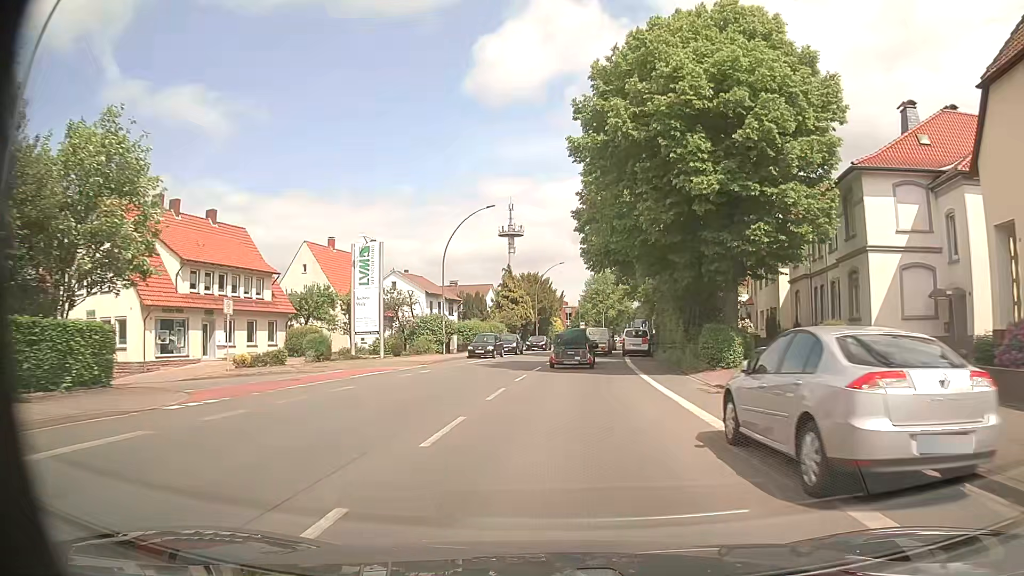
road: primary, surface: asphalt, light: Day
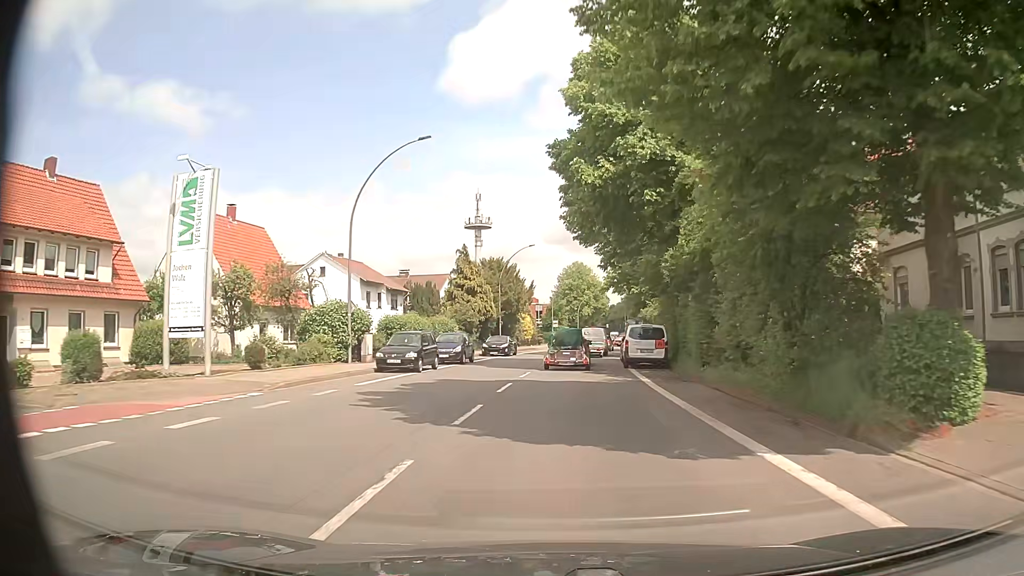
(+0.4, +15.9) m; +3°
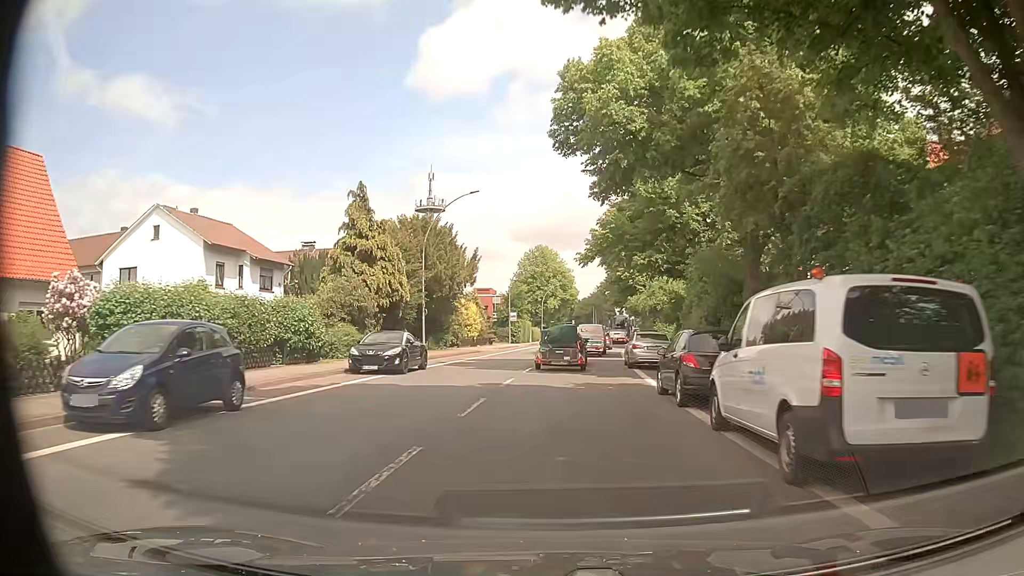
(+0.7, +23.4) m; +2°
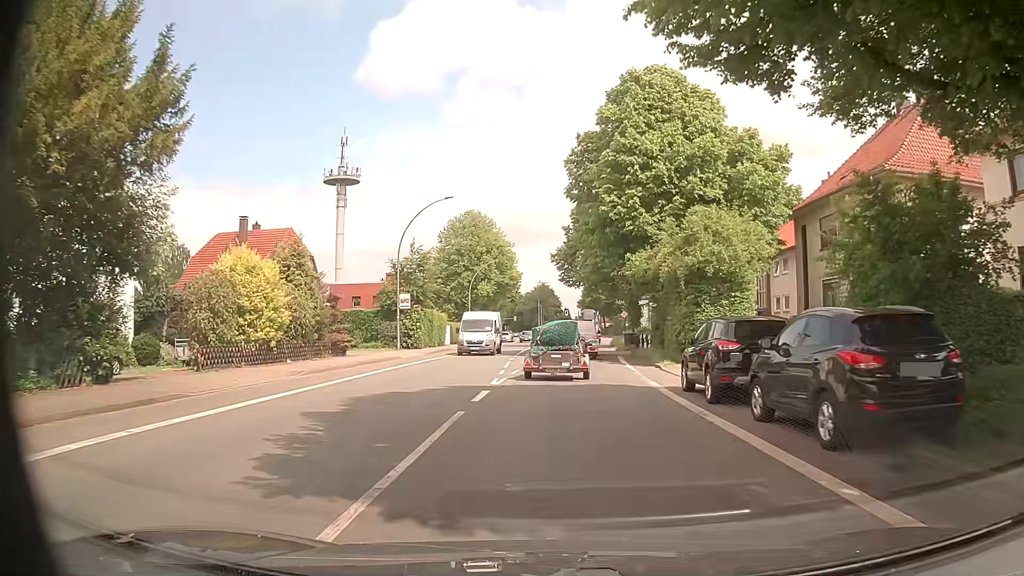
(+1.8, +34.3) m; +6°
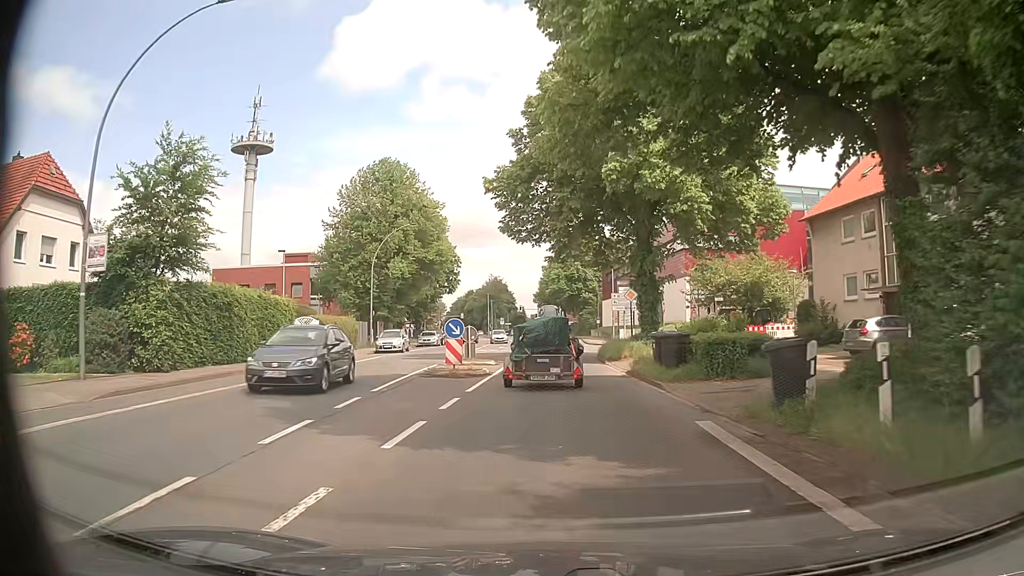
(+0.9, +27.9) m; +3°
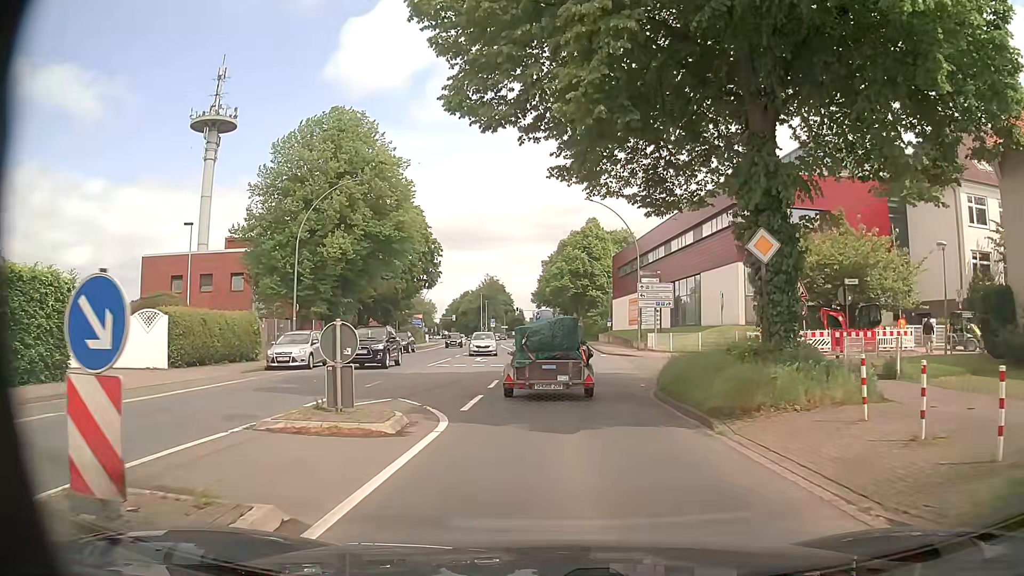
(0.0, +16.8) m; 0°
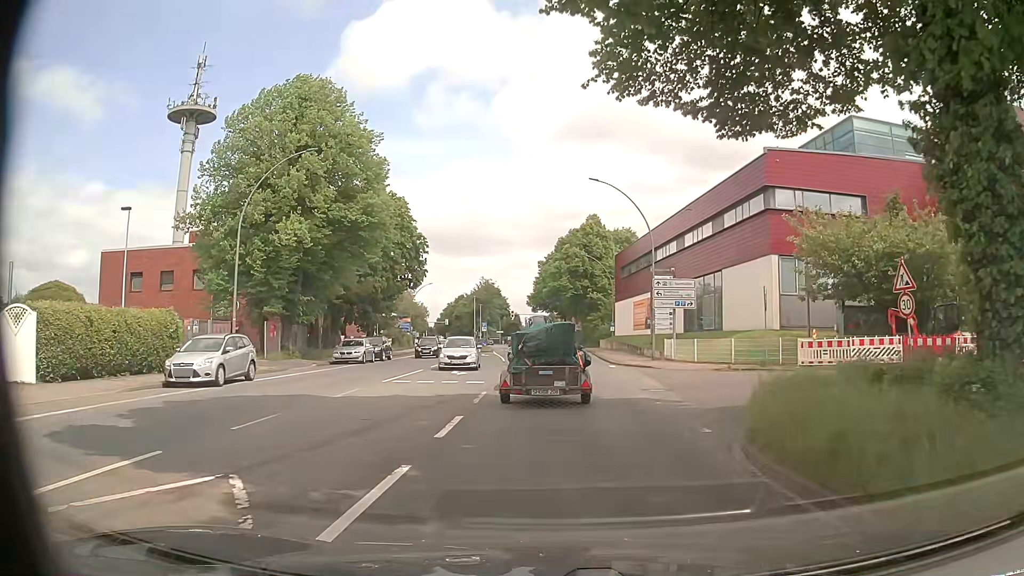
(+0.1, +7.4) m; +1°
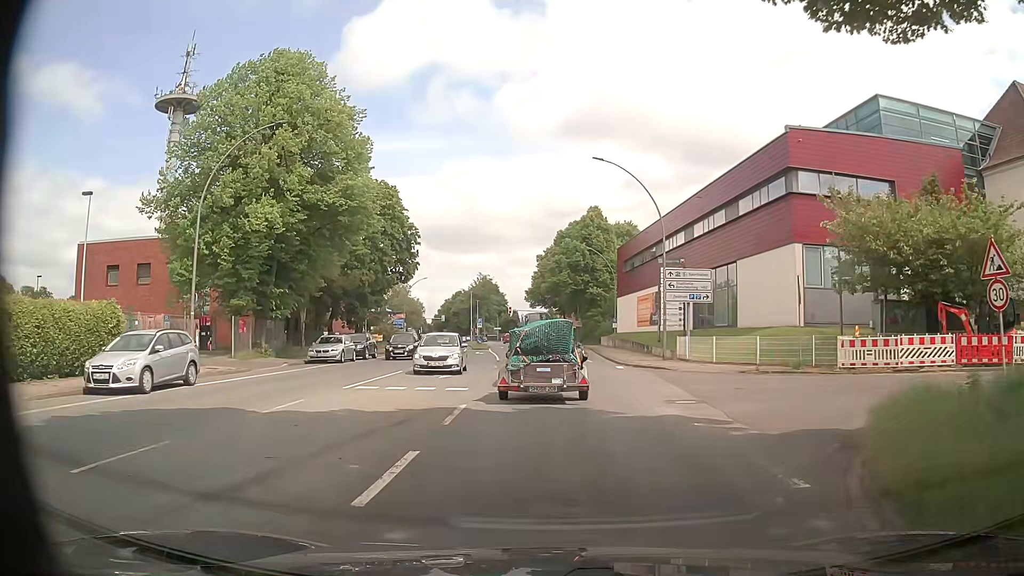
(0.0, +3.9) m; -1°
